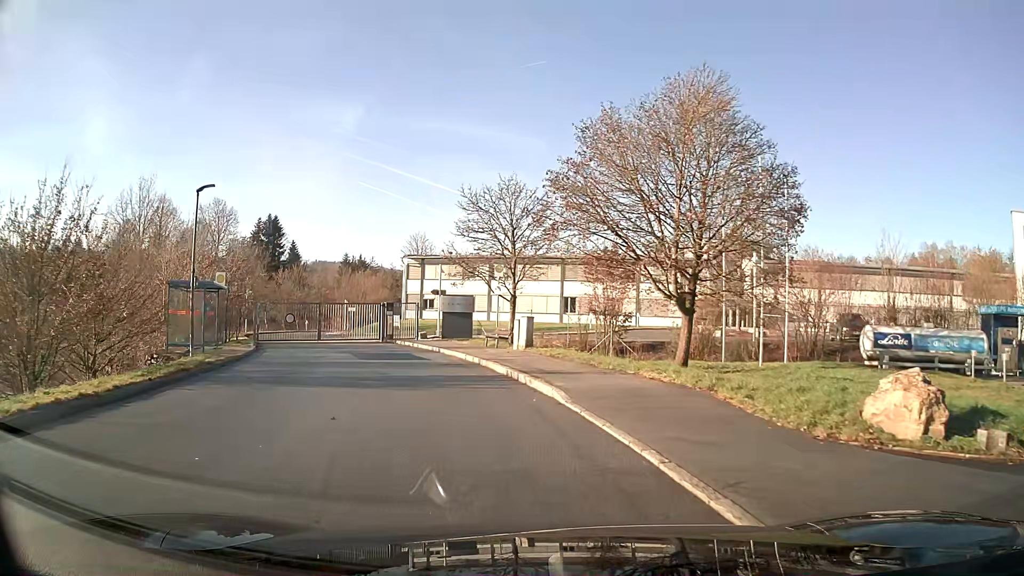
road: residential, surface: asphalt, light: Day
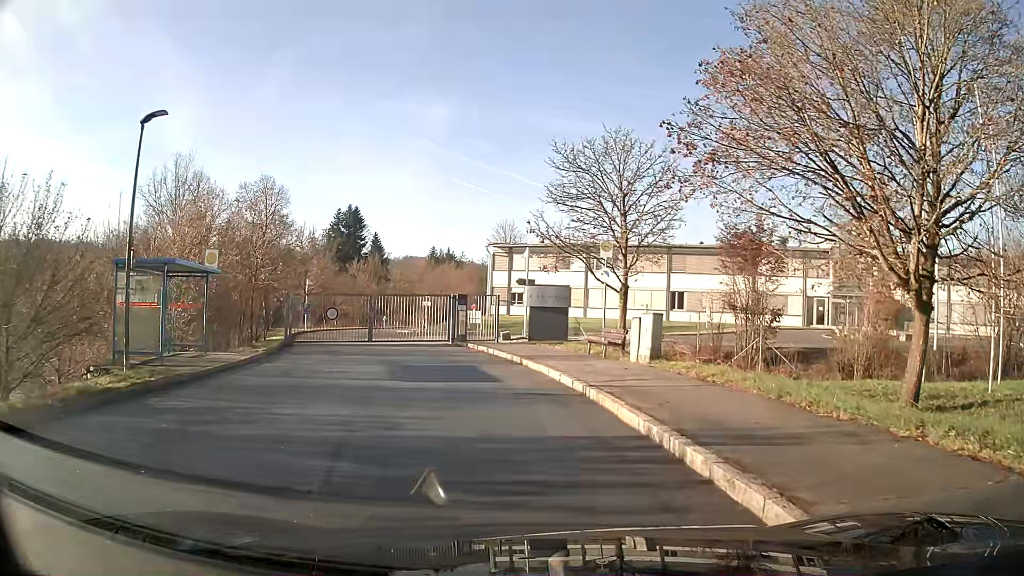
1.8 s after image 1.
(-0.5, +7.8) m; -7°
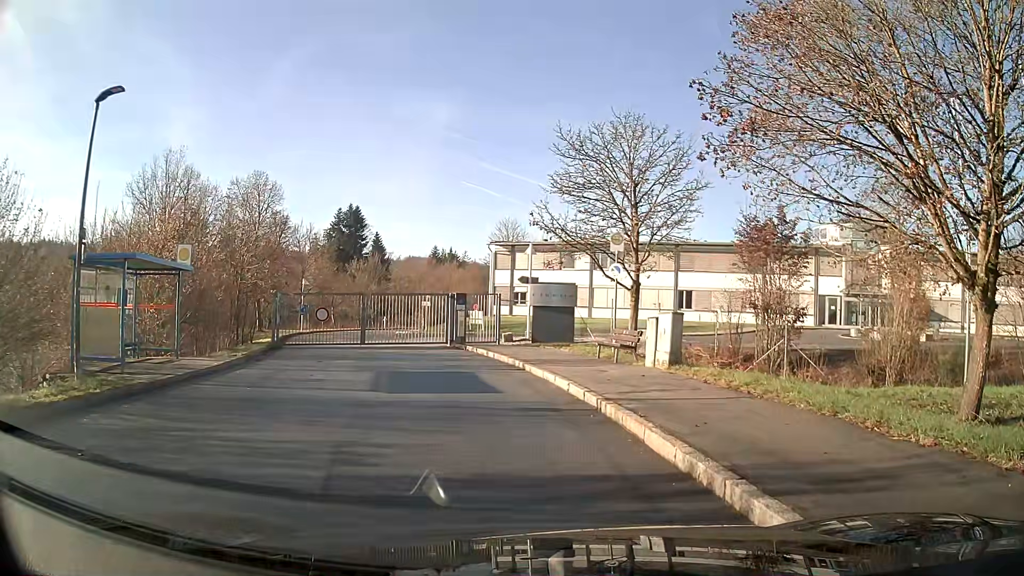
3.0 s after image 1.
(0.0, +1.6) m; 0°
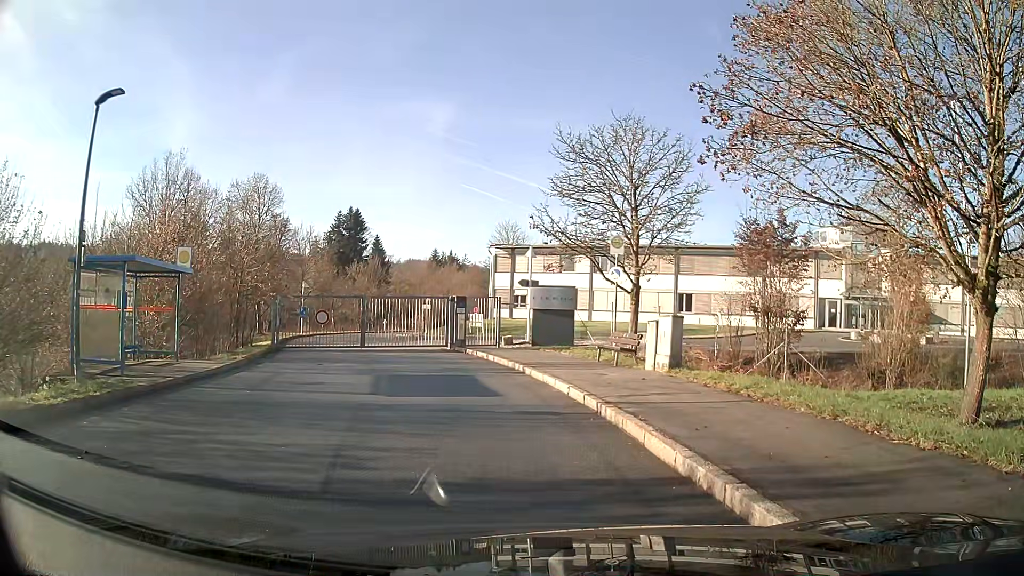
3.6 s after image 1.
(0.0, +0.1) m; 0°
